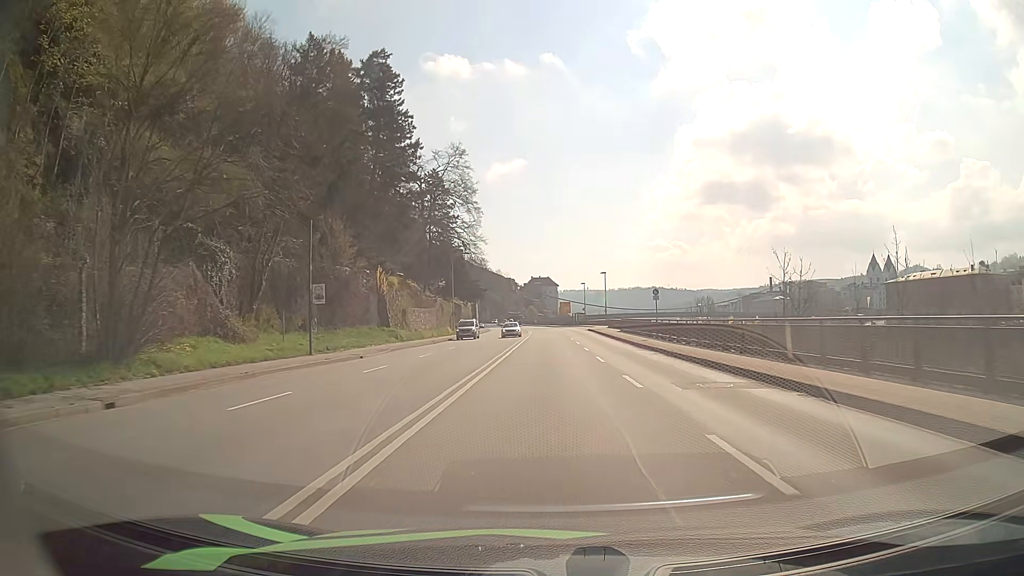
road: primary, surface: asphalt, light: Day
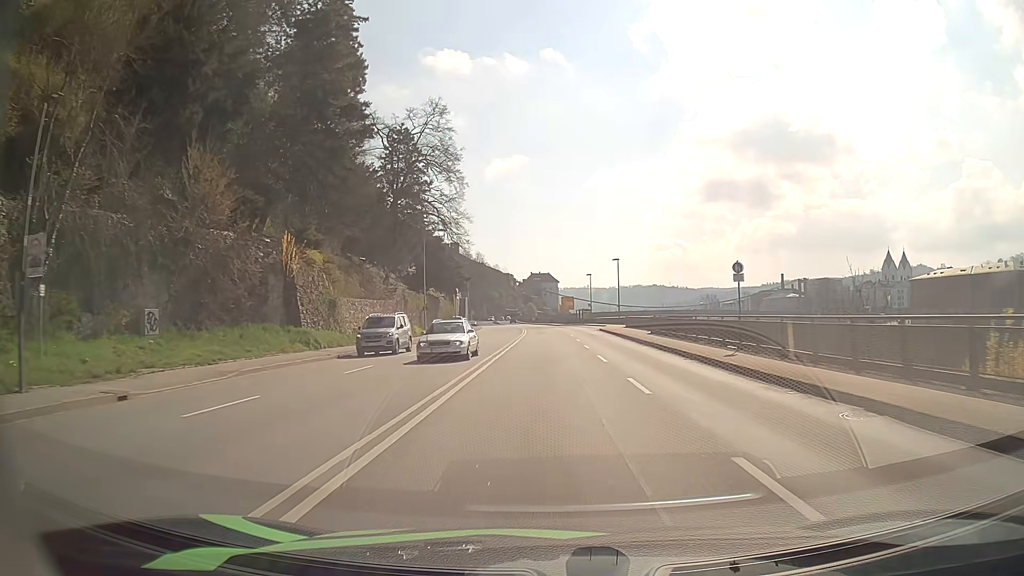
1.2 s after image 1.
(+0.1, +19.6) m; 0°
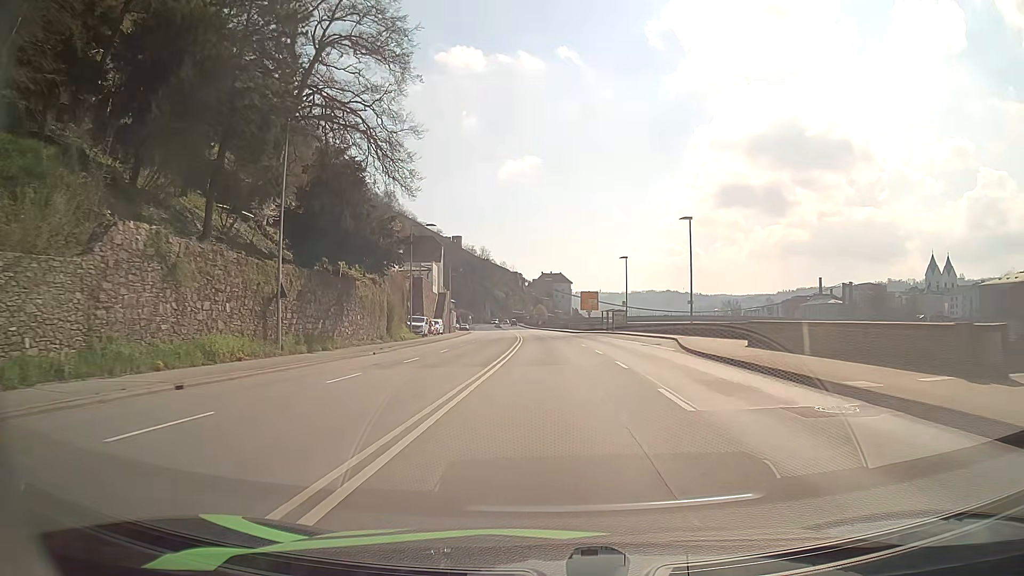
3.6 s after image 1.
(-0.4, +38.4) m; -1°
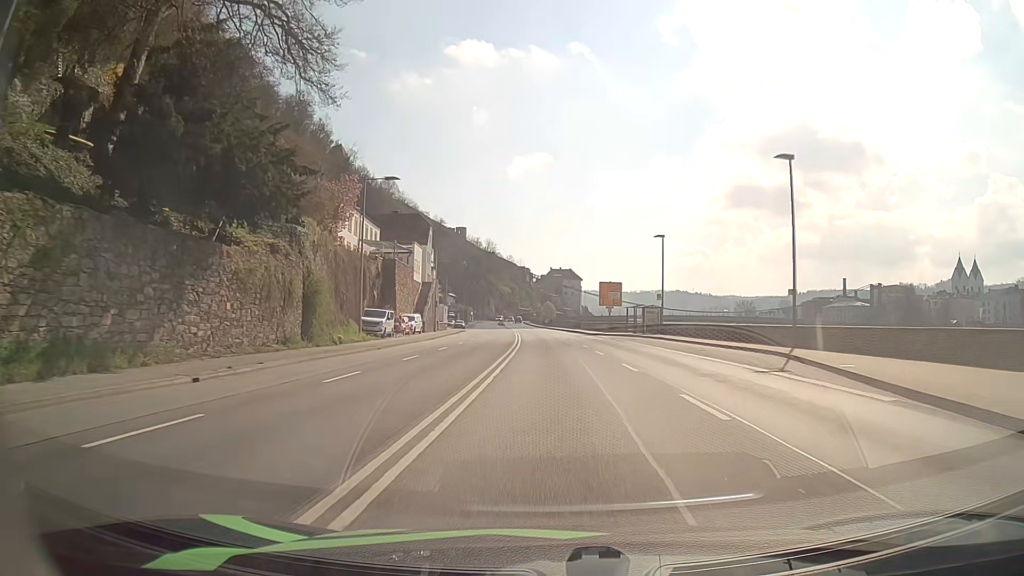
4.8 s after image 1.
(-0.1, +18.8) m; -1°
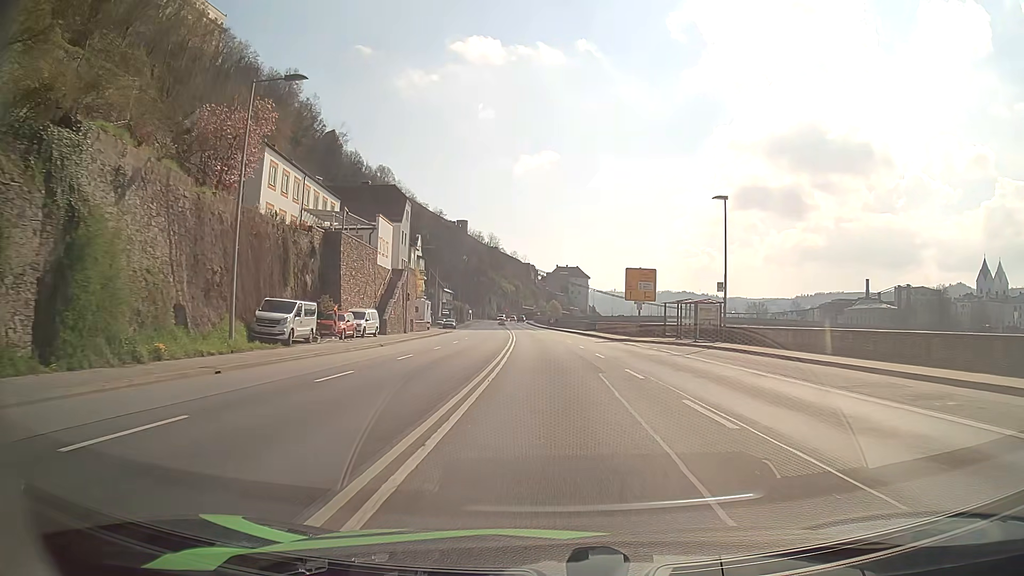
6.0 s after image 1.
(-0.1, +18.6) m; -1°
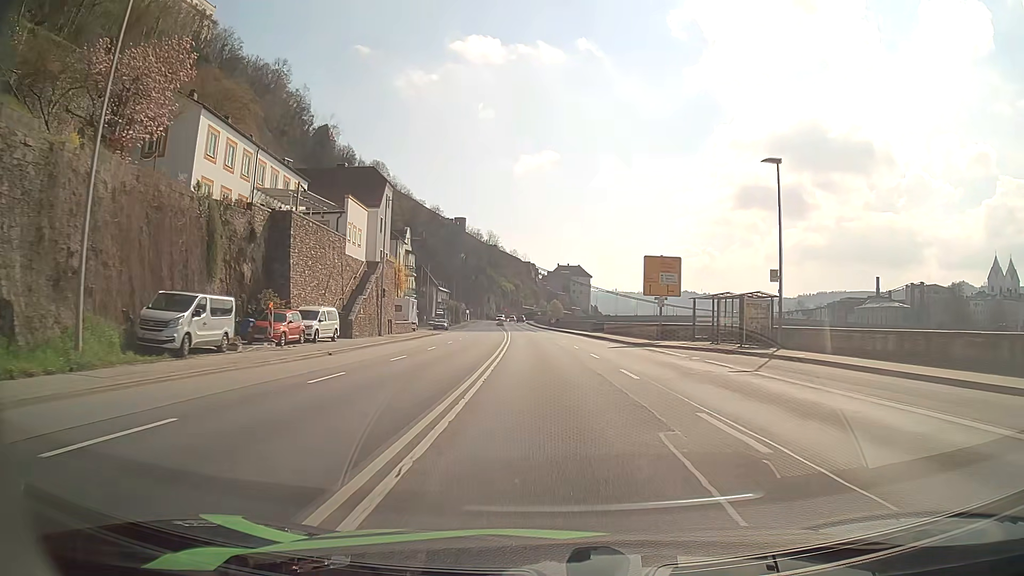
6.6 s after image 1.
(0.0, +9.3) m; 0°
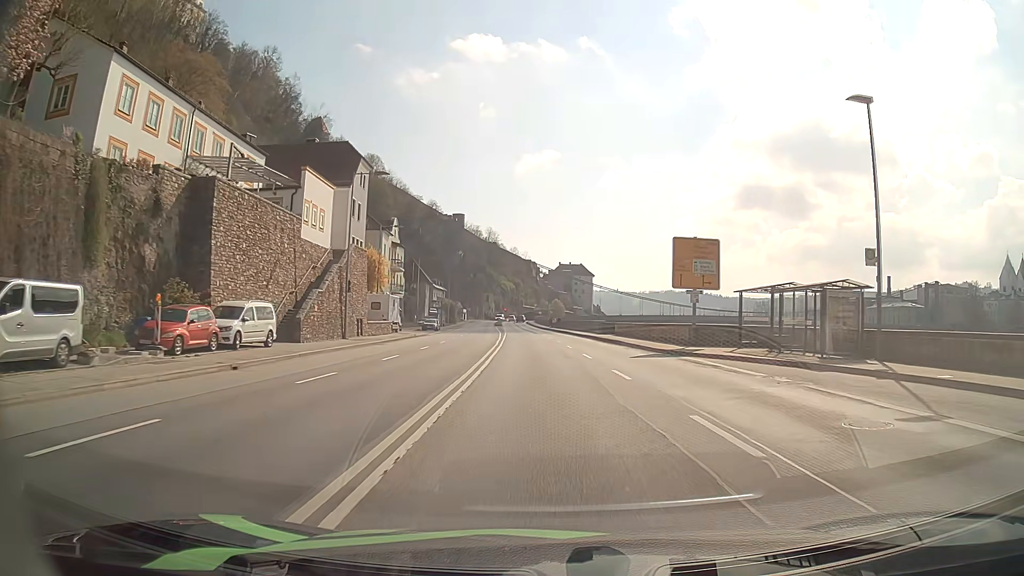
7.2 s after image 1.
(0.0, +9.2) m; 0°
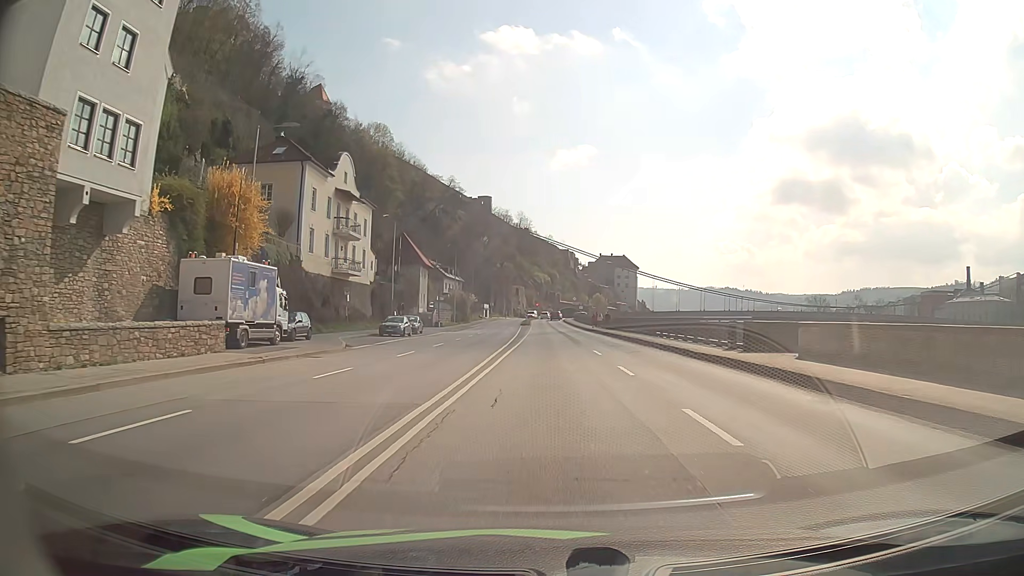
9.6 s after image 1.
(-0.8, +35.3) m; -3°
(0, +10) (0, +20) (0, +30) (-1, +40) (-1, +50) (-1, +60) (-1, +70) (-1, +80) (-1, +90) (-1, +100) m
